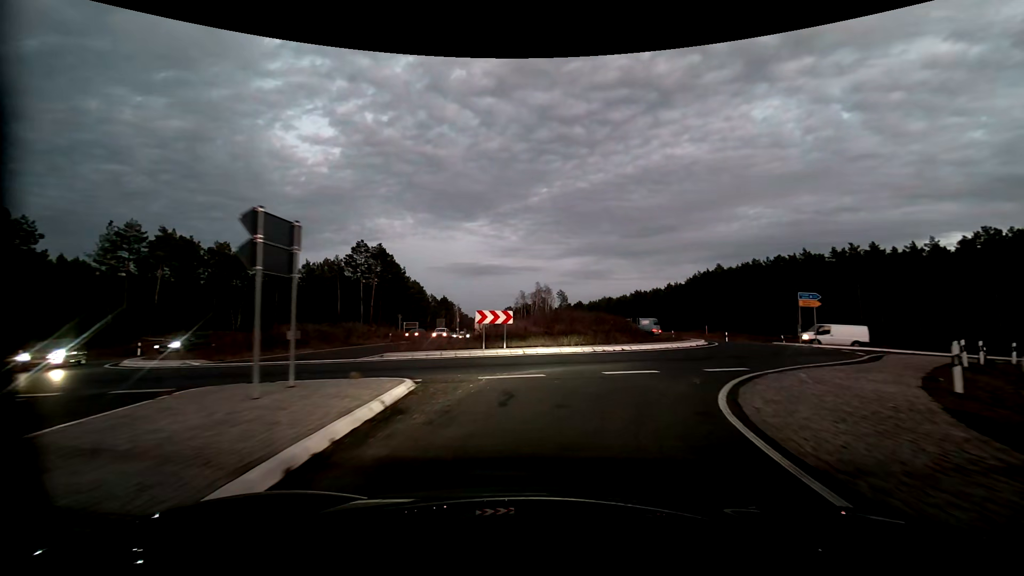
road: primary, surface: asphalt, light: Dusk
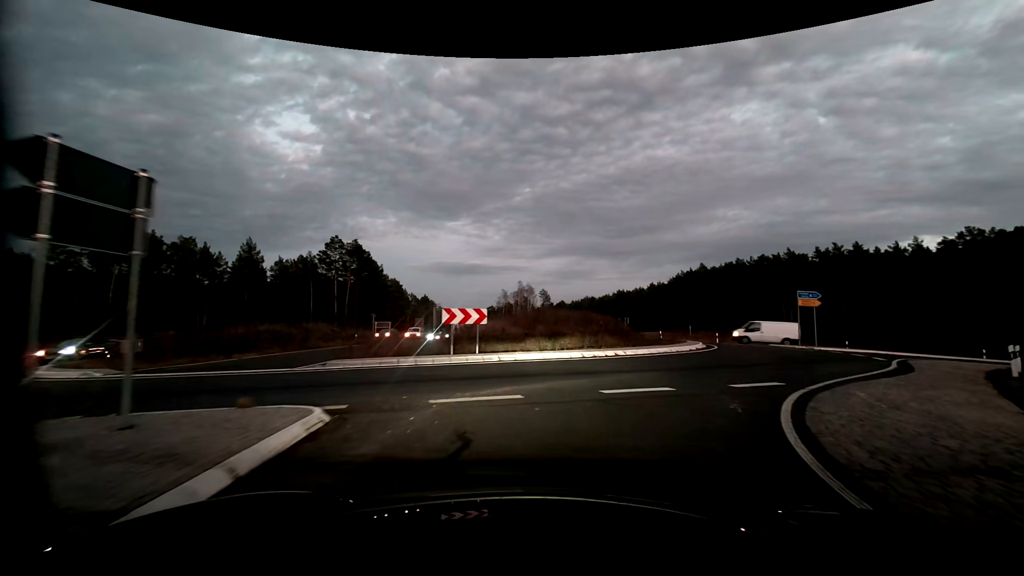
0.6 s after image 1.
(0.0, +2.9) m; +2°
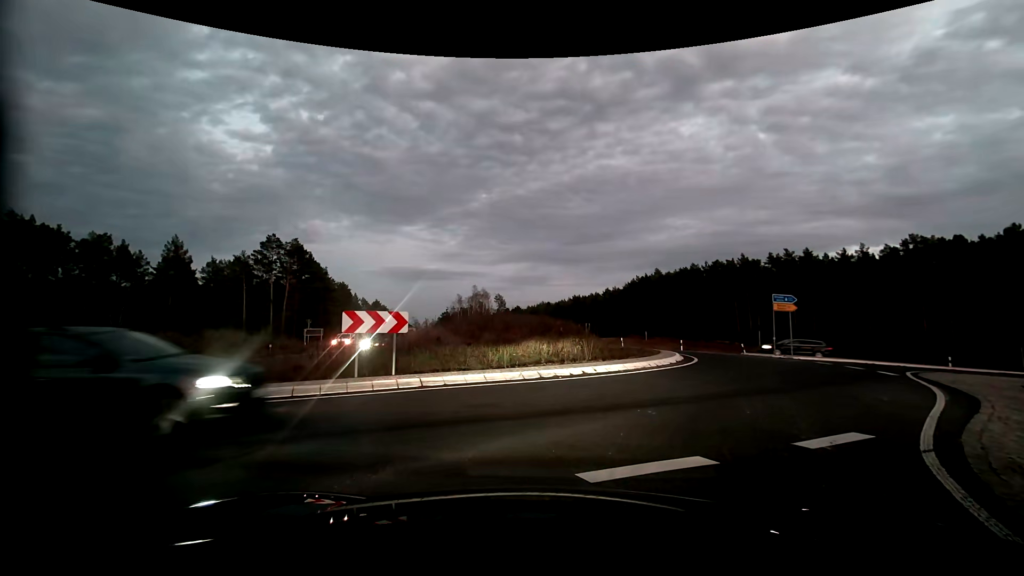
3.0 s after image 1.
(+0.1, +4.1) m; +3°
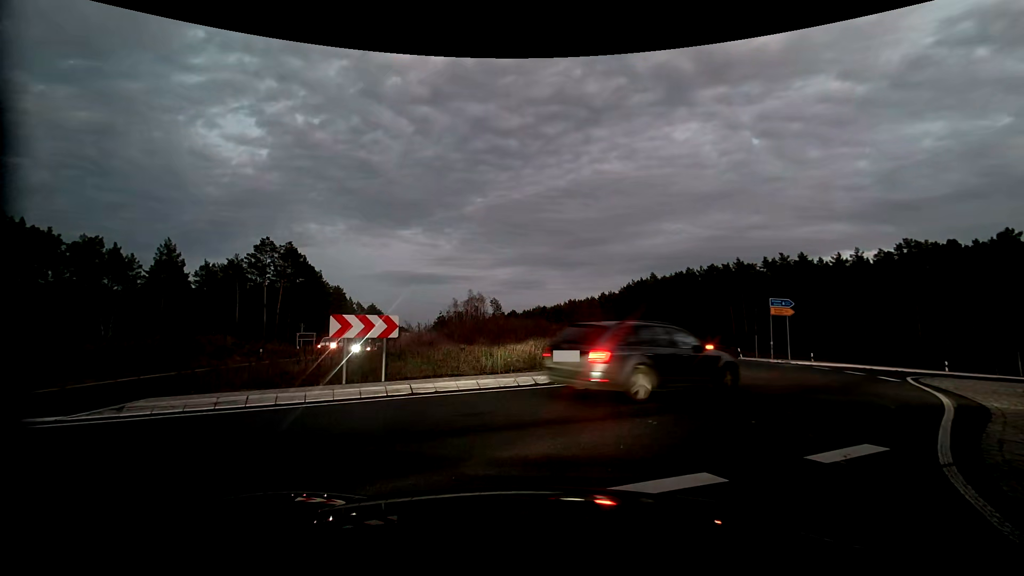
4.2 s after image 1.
(0.0, +0.4) m; 0°
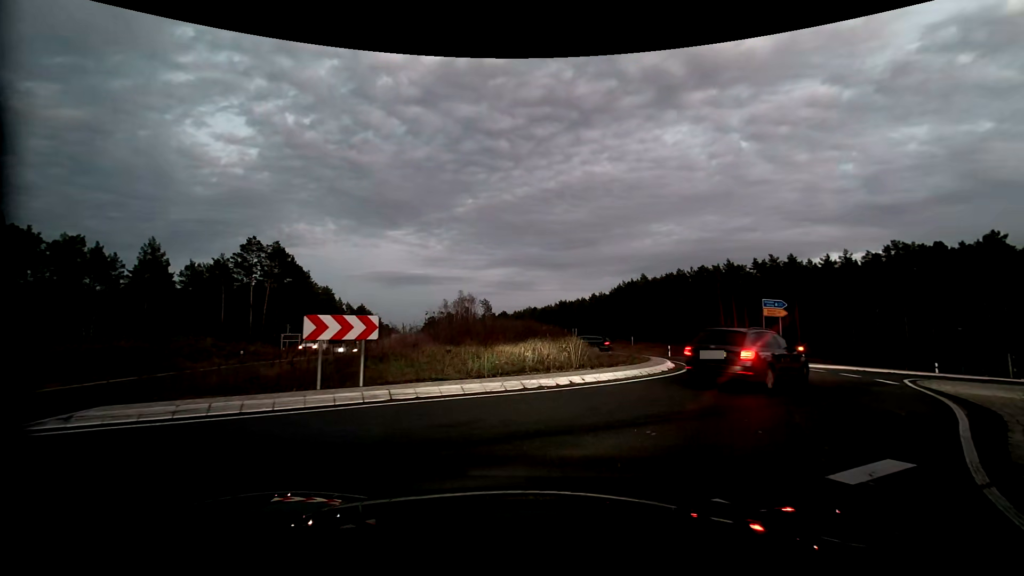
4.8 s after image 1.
(0.0, +0.8) m; +3°
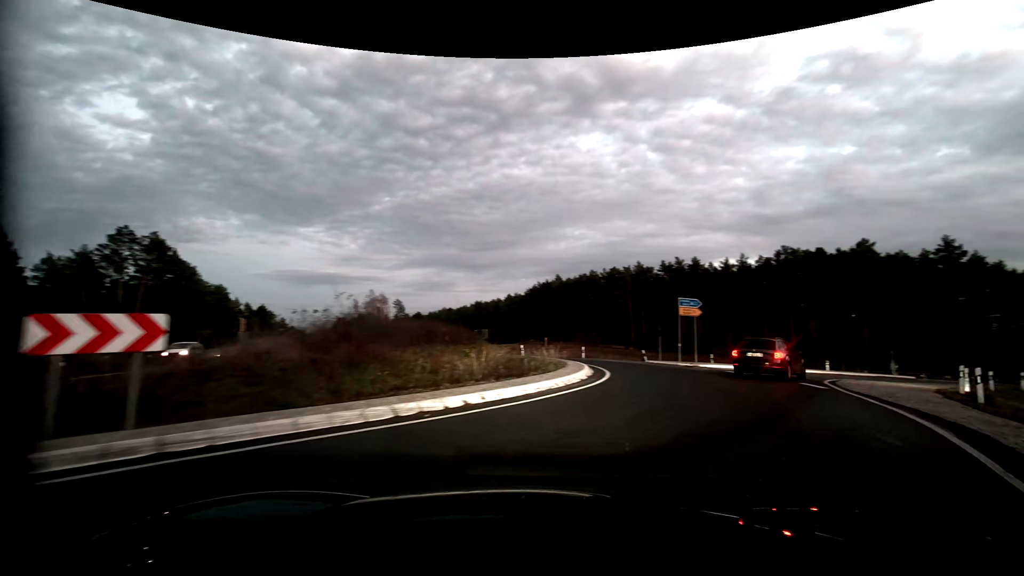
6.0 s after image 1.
(+0.3, +3.6) m; +10°
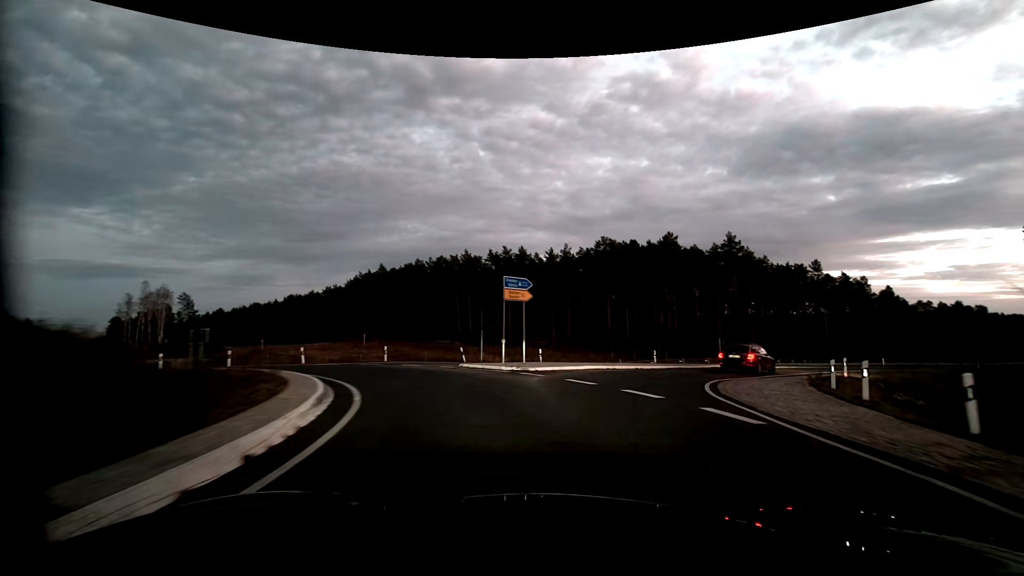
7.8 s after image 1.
(+2.1, +9.7) m; +19°
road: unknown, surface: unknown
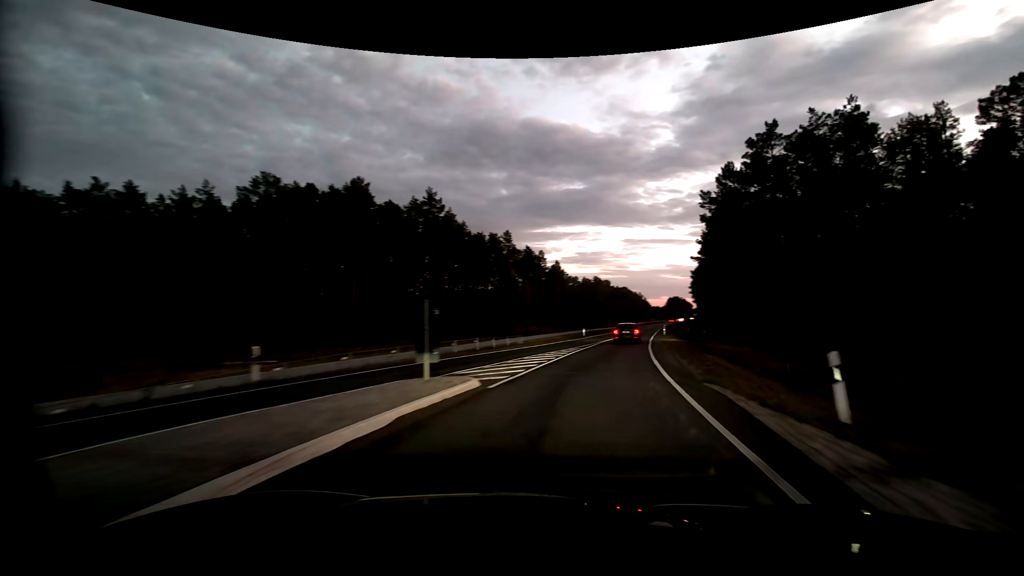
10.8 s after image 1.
(+7.1, +24.4) m; +33°
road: primary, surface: asphalt
(+1, +10) (+2, +20) (+4, +30) (+6, +39) (+8, +49) (+11, +59) (+13, +69) (+15, +78) (+18, +88) (+20, +98) m
